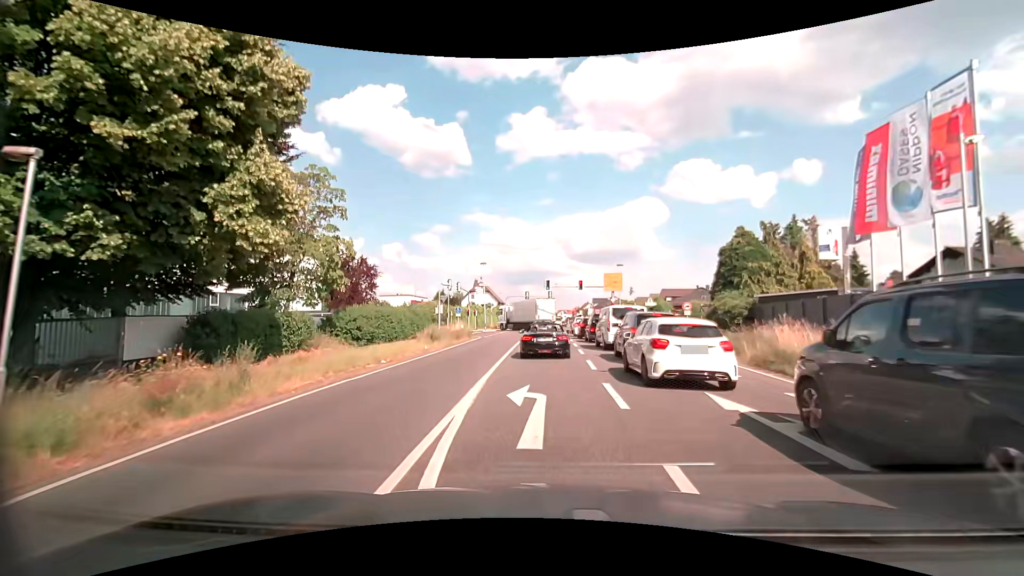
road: primary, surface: asphalt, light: Day
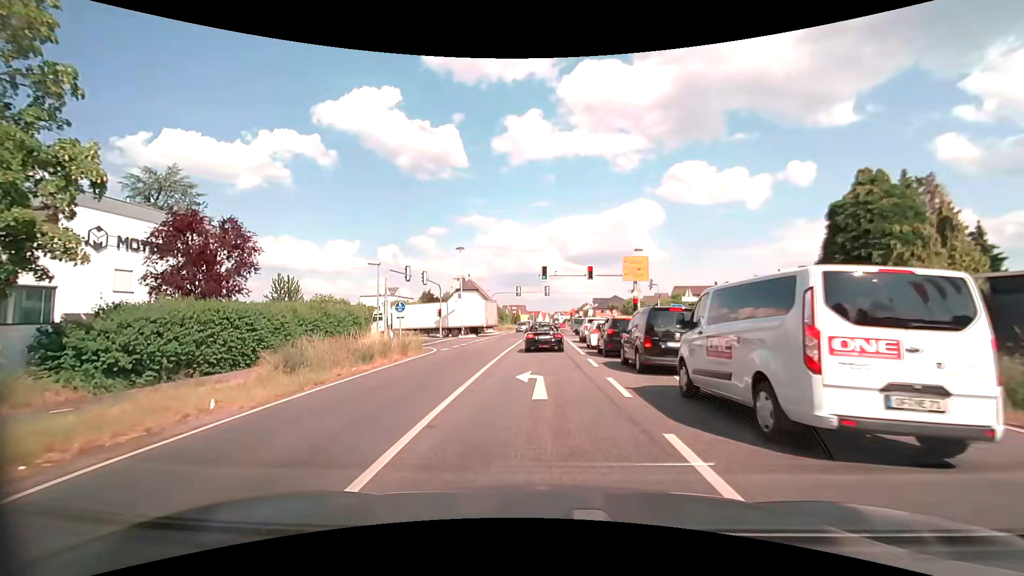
(0.0, +16.9) m; 0°
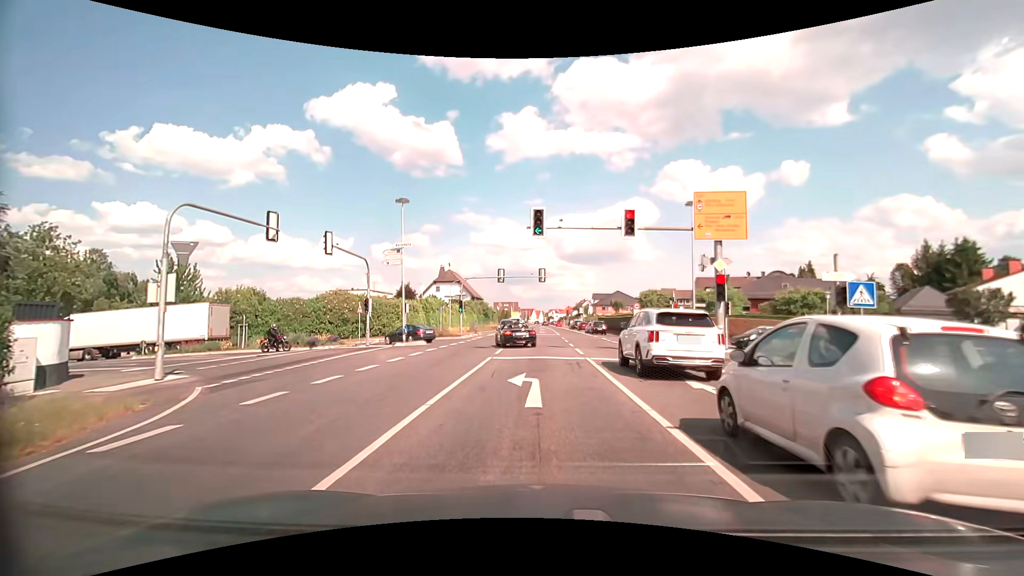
(+0.1, +21.1) m; 0°
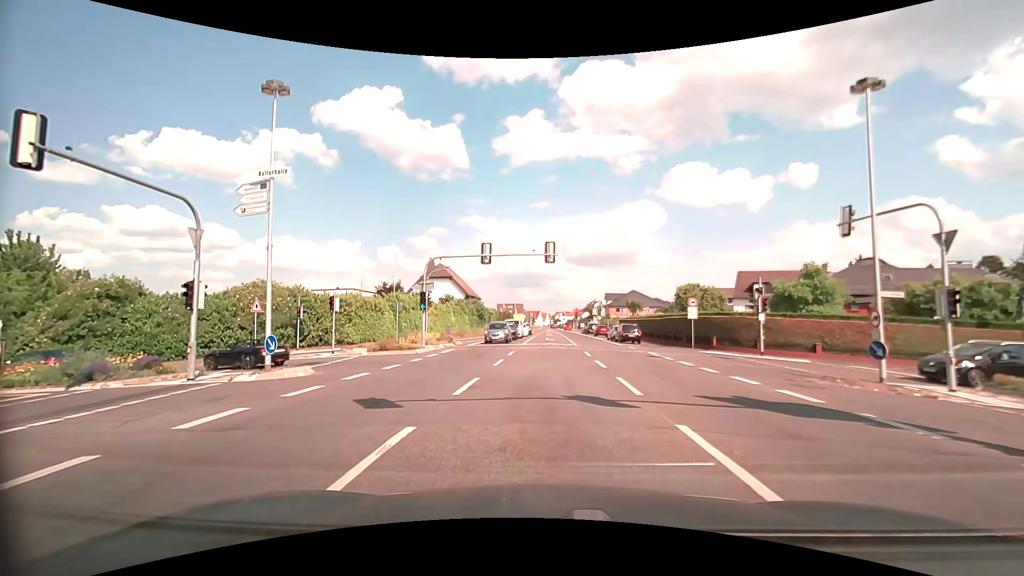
(0.0, +17.1) m; 0°
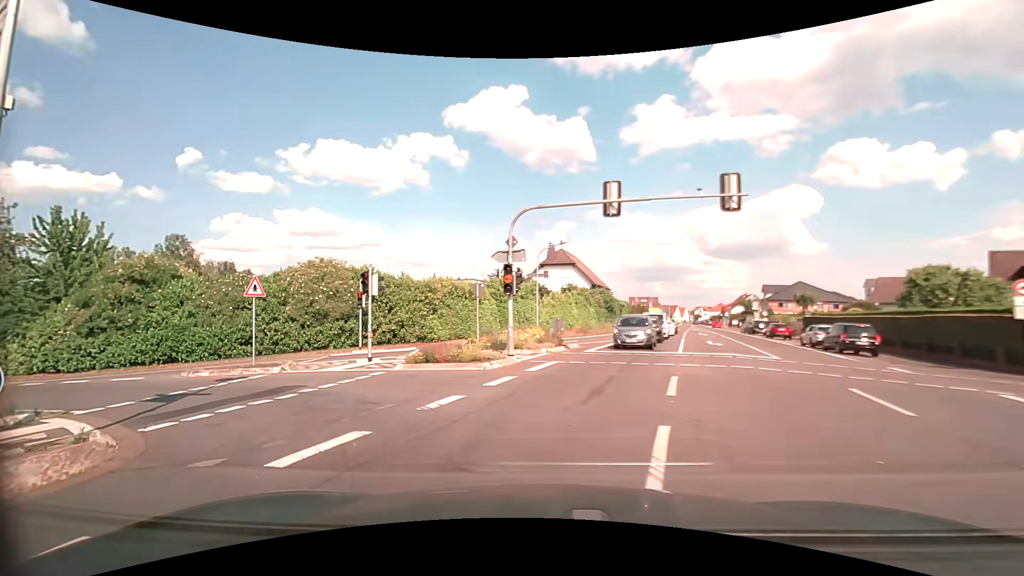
(-0.8, +12.4) m; -14°
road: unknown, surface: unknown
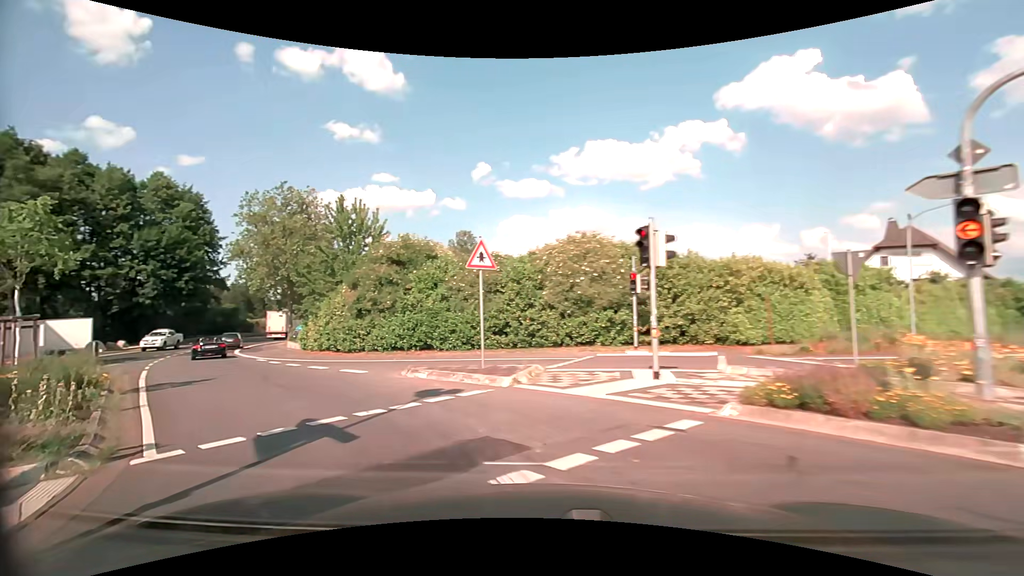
(-1.9, +7.7) m; -29°
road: secondary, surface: asphalt
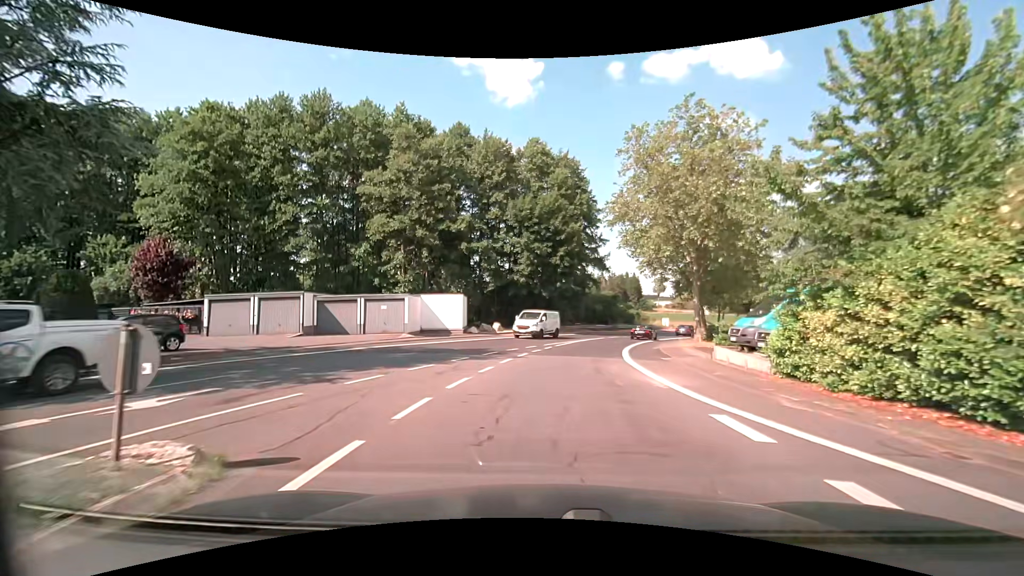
(-10.5, +16.9) m; -42°
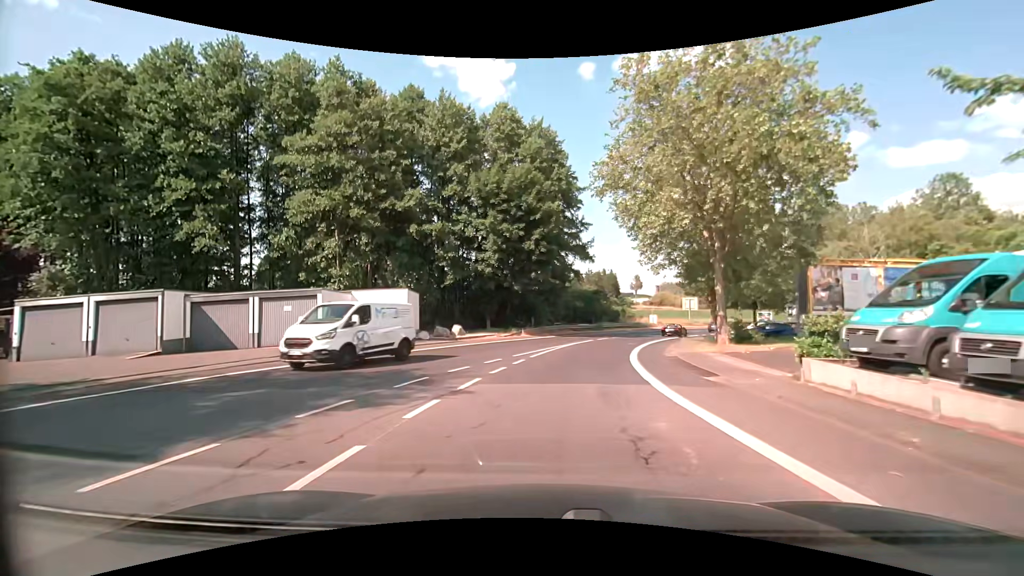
(+0.1, +9.1) m; +2°
